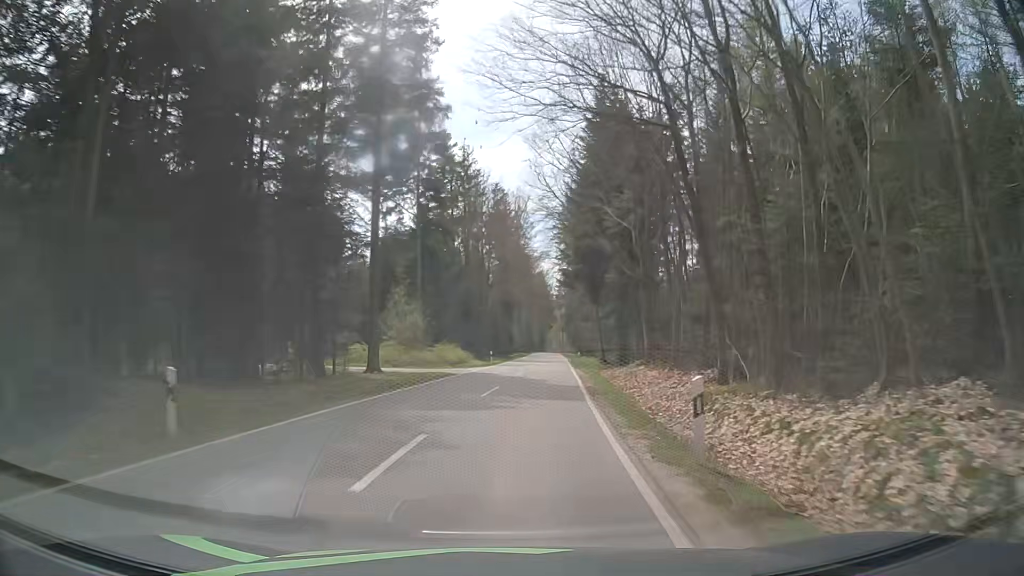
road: tertiary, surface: asphalt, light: Day
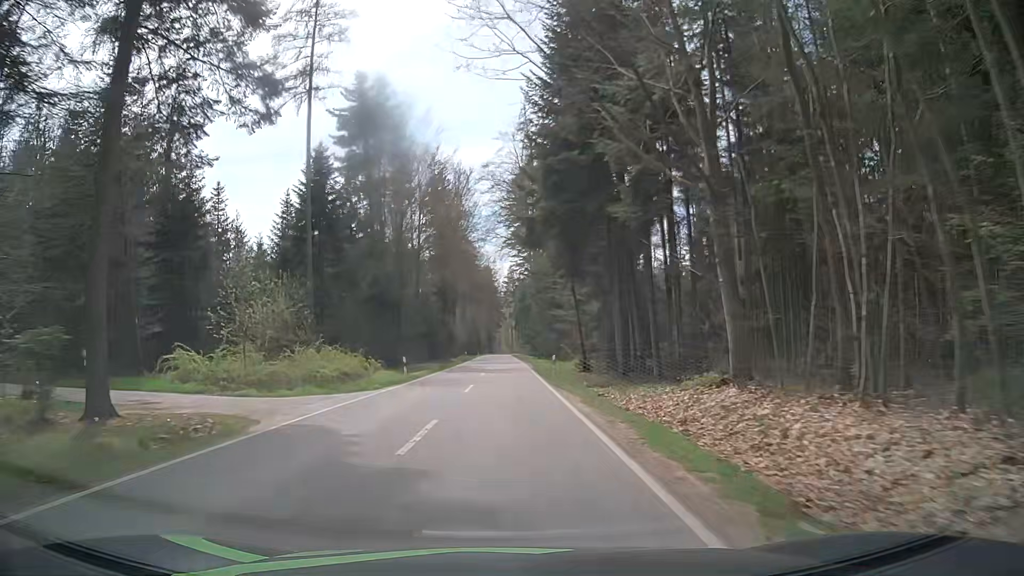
(+1.3, +21.9) m; +5°
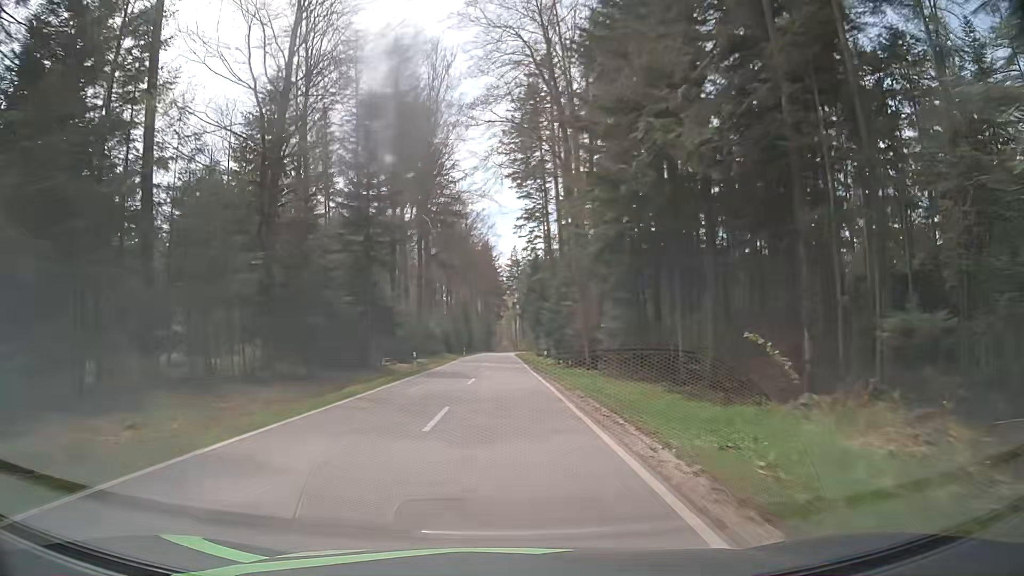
(+0.4, +46.0) m; 0°
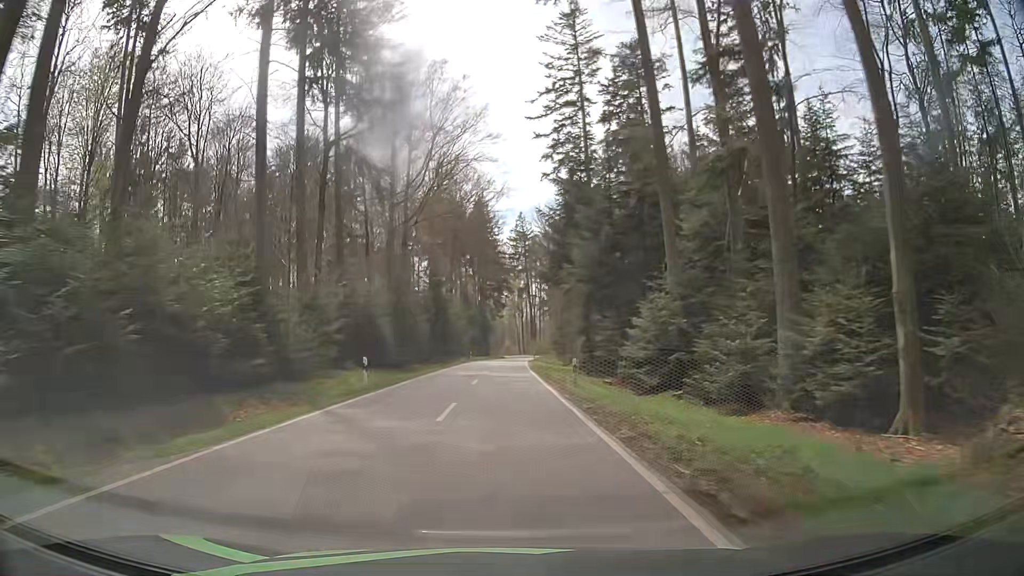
(-0.3, +58.4) m; 0°
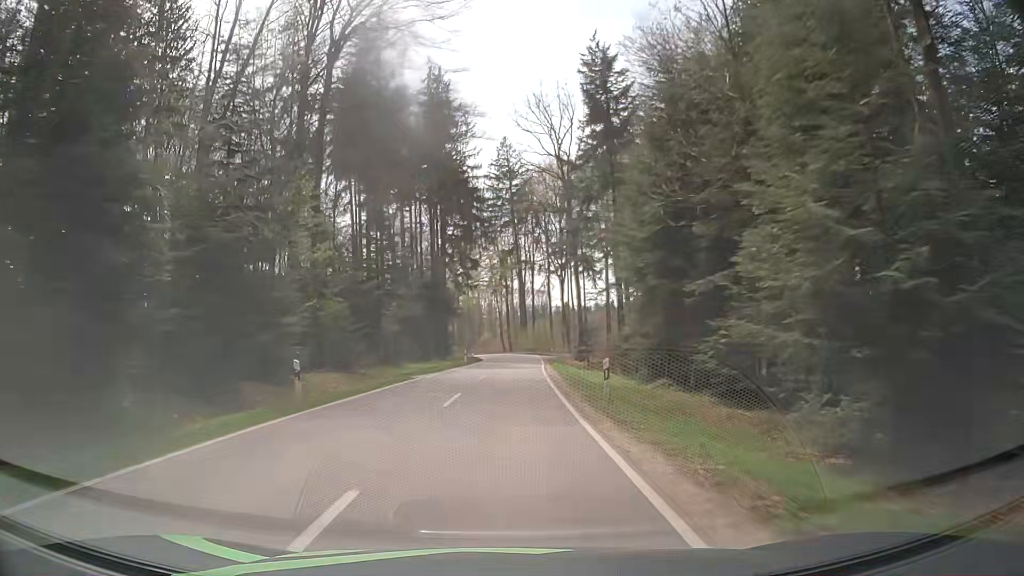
(+0.1, +58.0) m; +1°
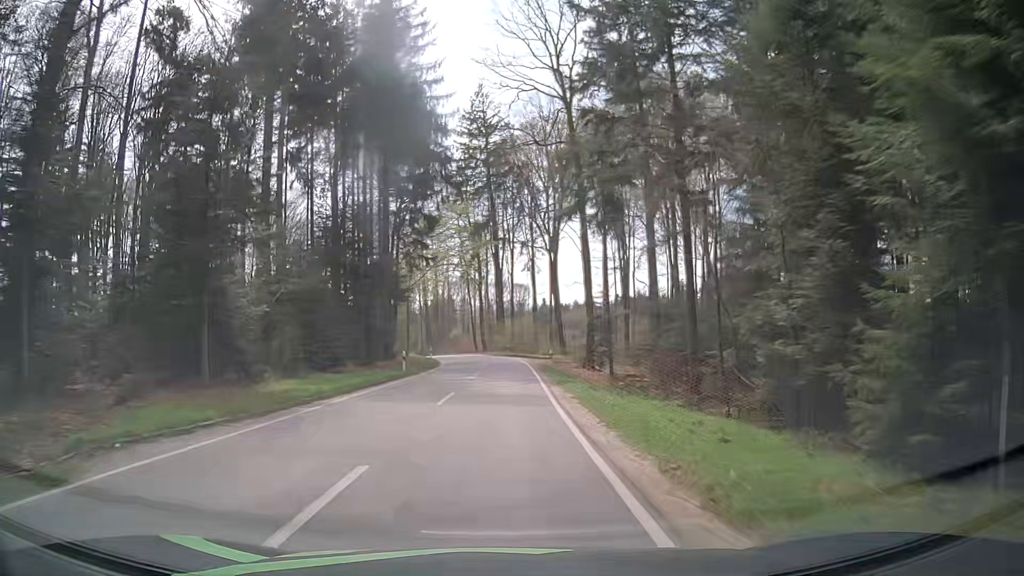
(+0.2, +22.9) m; +1°
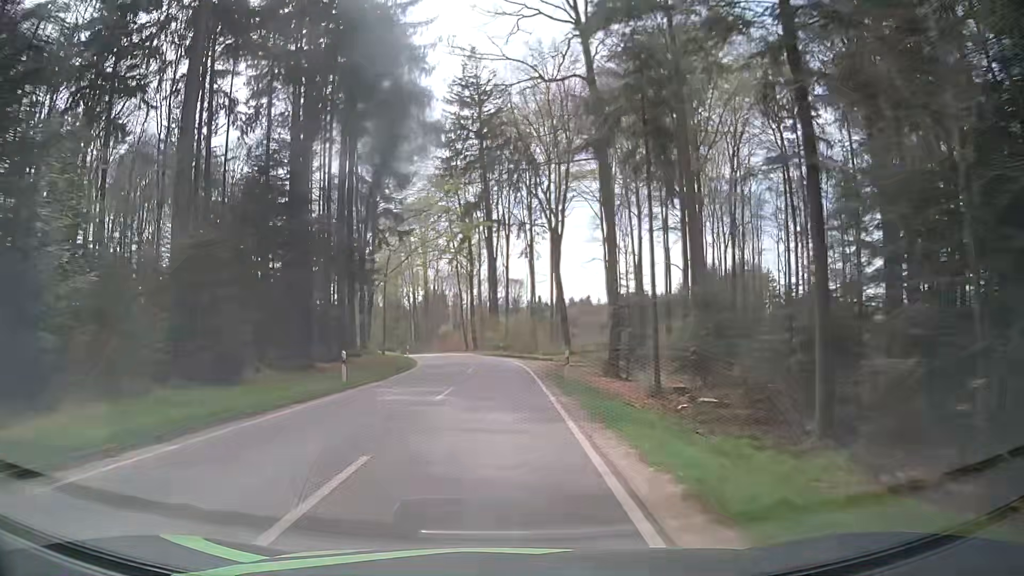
(+0.2, +11.4) m; +1°
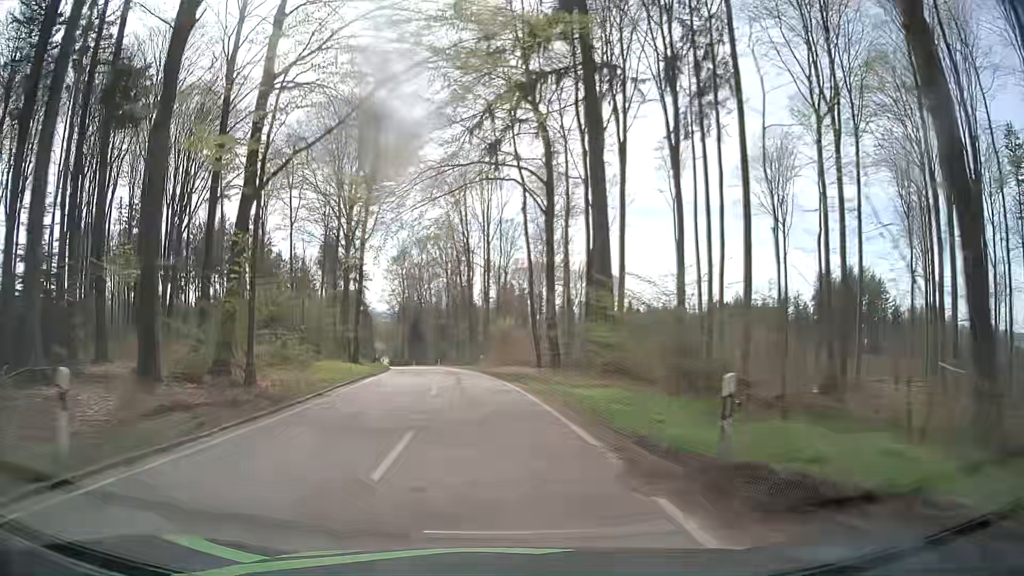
(-1.5, +45.4) m; -7°
(0, +10) (-1, +20) (-2, +30) (-3, +40) (-4, +50) (-6, +60) (-7, +70) (-9, +79) (-11, +89) (-13, +99) m
